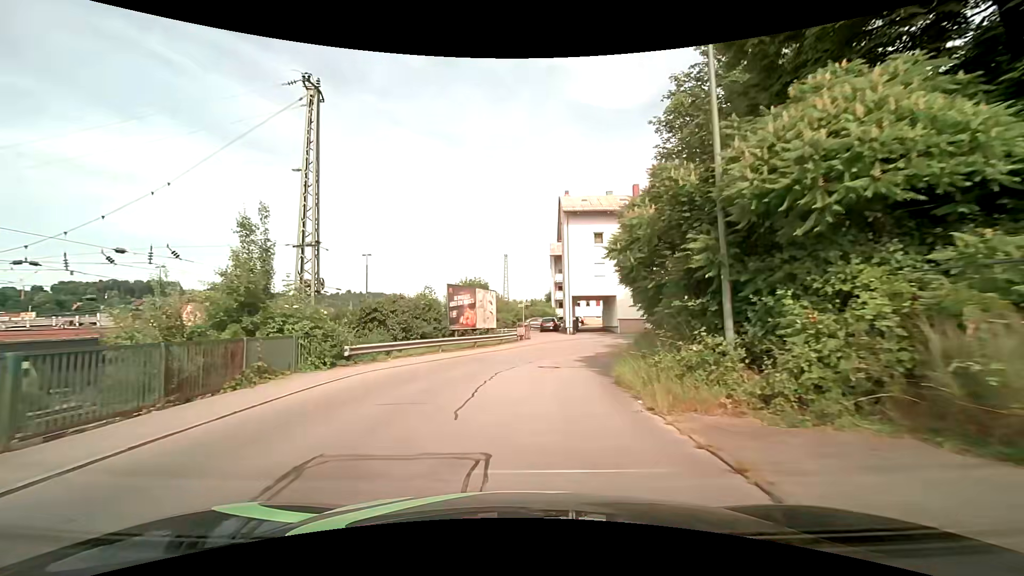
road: residential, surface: asphalt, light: Day
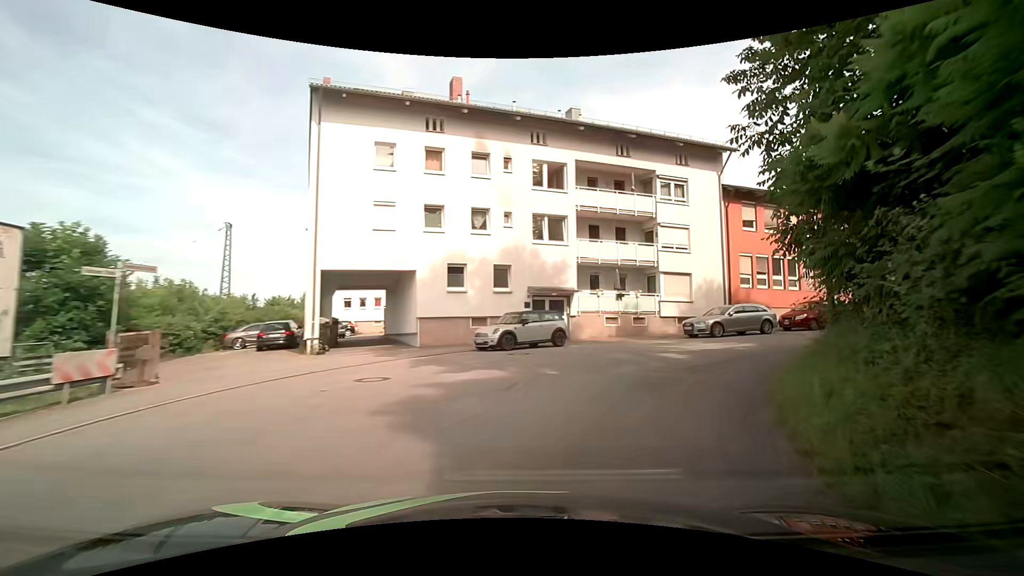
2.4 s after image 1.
(+2.8, +22.0) m; +23°
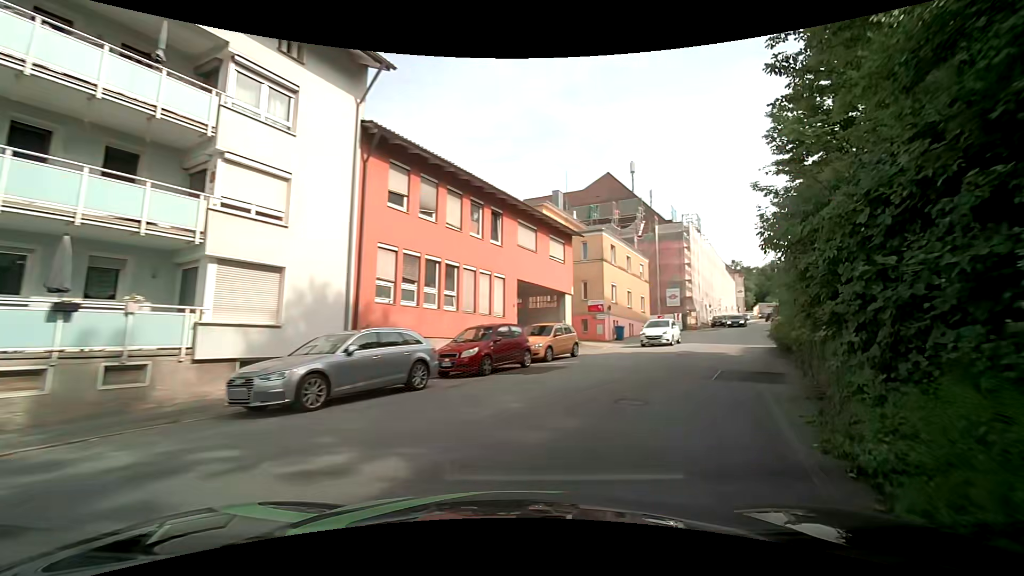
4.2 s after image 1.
(+4.7, +13.4) m; +40°
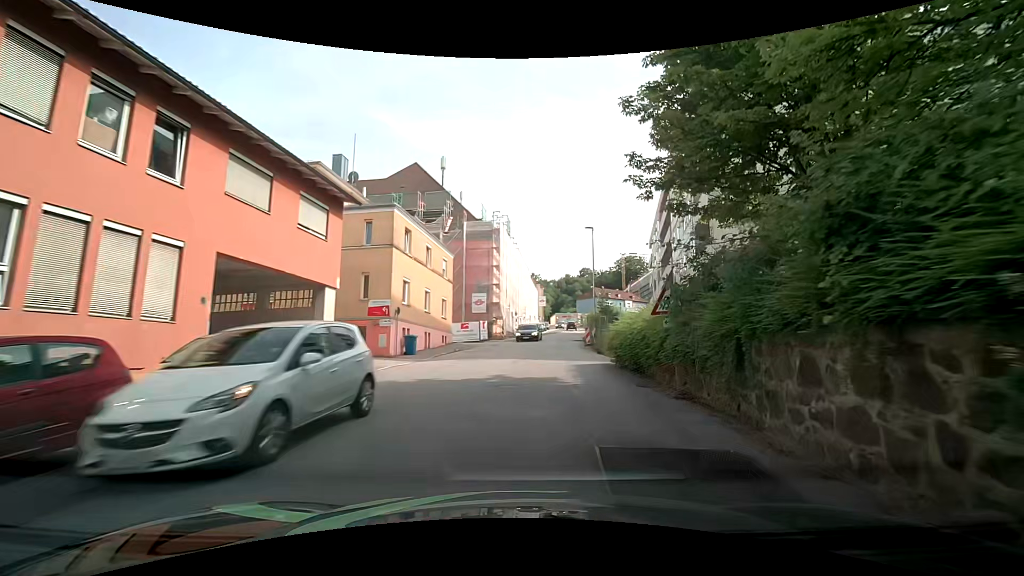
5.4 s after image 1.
(+2.0, +9.3) m; +24°
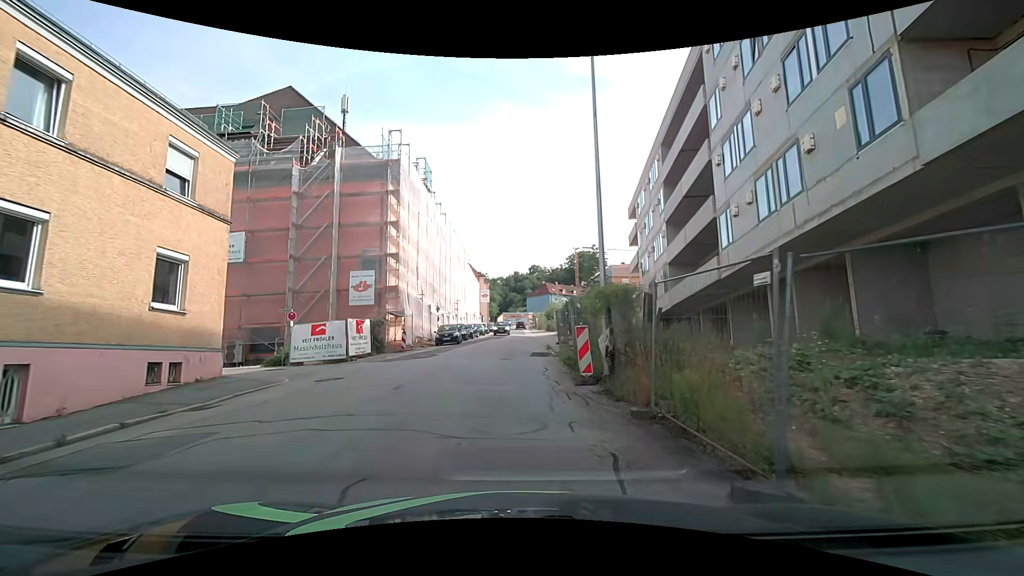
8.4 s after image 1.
(+1.8, +22.5) m; +6°
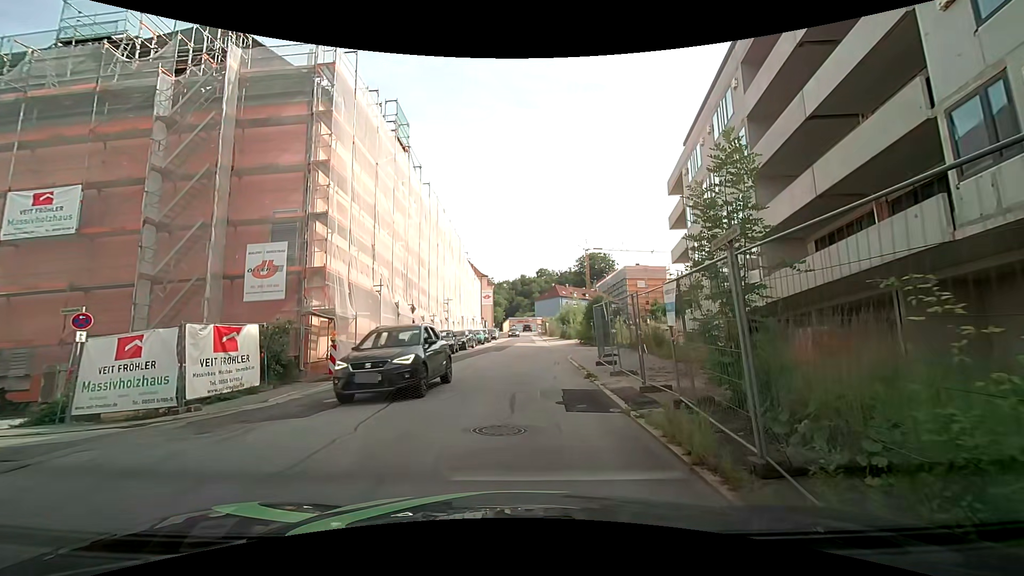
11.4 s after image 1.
(-0.1, +11.9) m; 0°
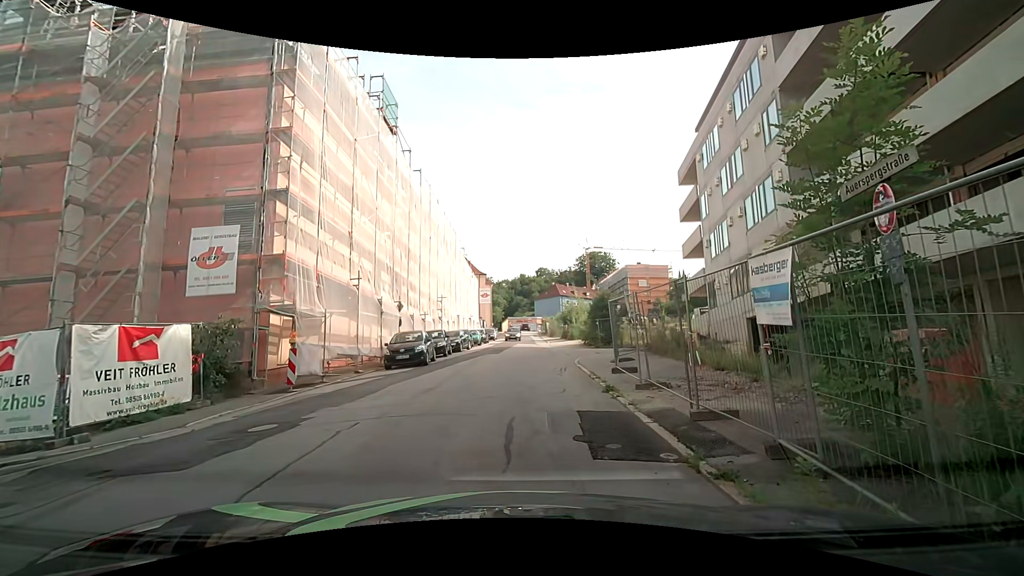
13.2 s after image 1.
(-0.1, +2.9) m; -1°
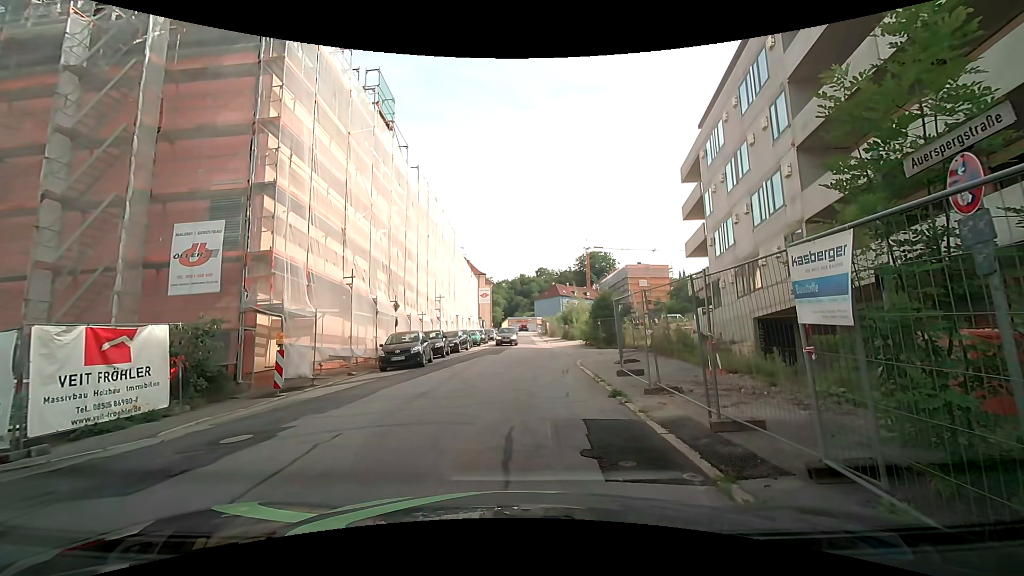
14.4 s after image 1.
(0.0, +0.7) m; 0°
